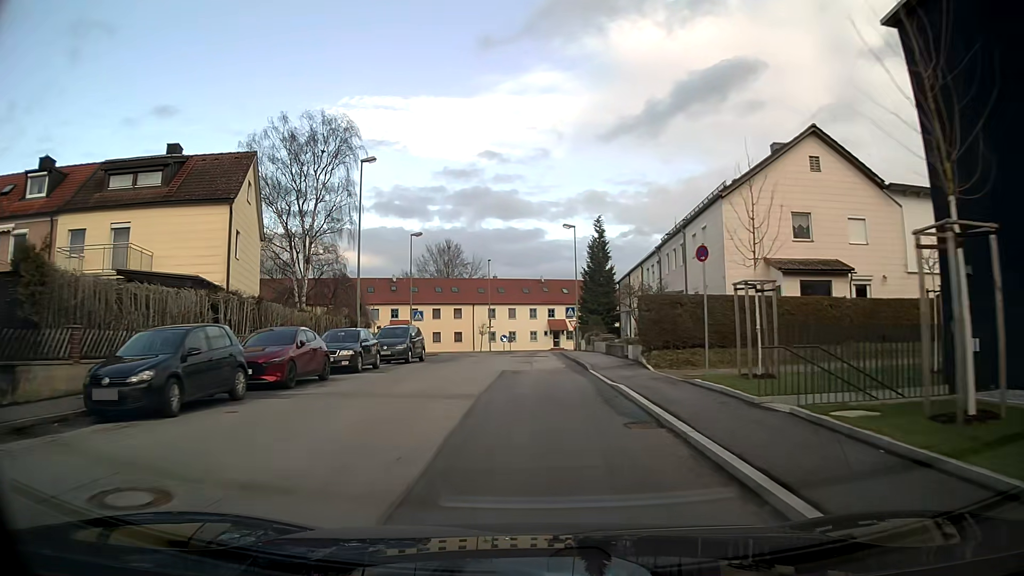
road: residential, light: Day
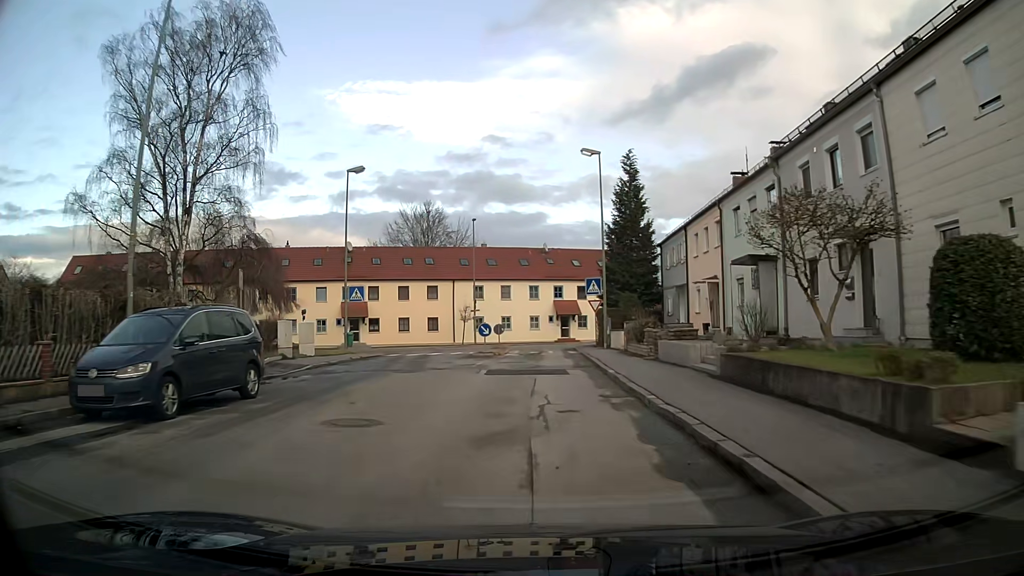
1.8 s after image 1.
(0.0, +20.0) m; 0°
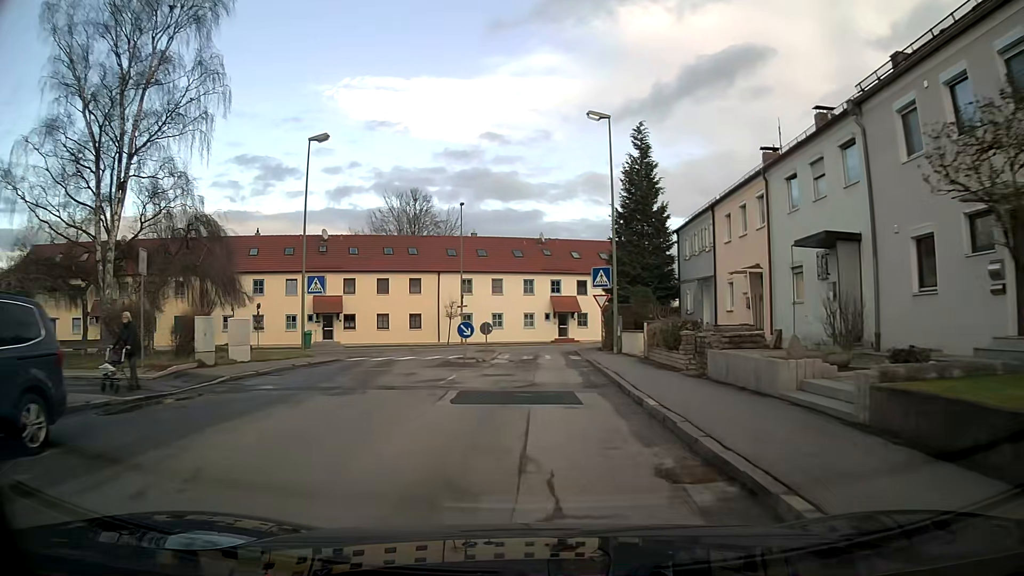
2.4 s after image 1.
(0.0, +6.1) m; 0°
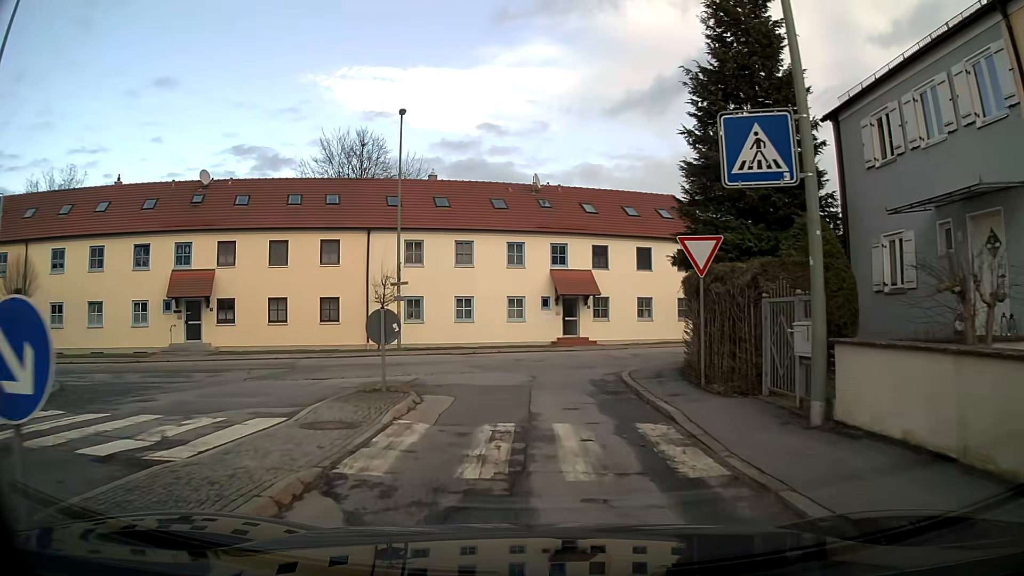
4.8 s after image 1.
(+0.1, +20.0) m; +1°
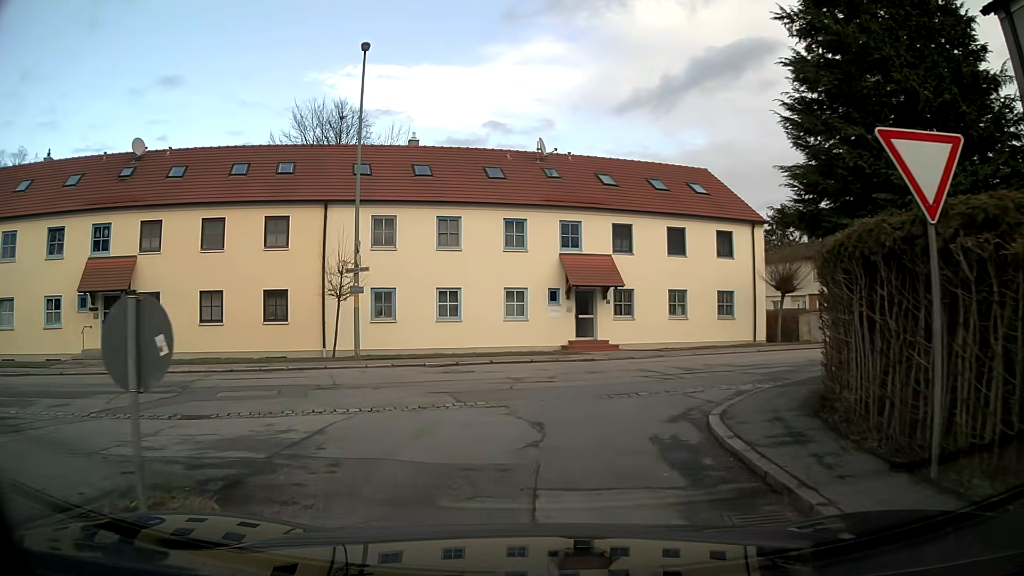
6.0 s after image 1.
(0.0, +7.2) m; 0°
(0, +10) (+6, +18) (+16, +22) (+25, +25) (+35, +28) (+44, +31) (+54, +34) (+63, +37) (+73, +40) (+82, +43) m
